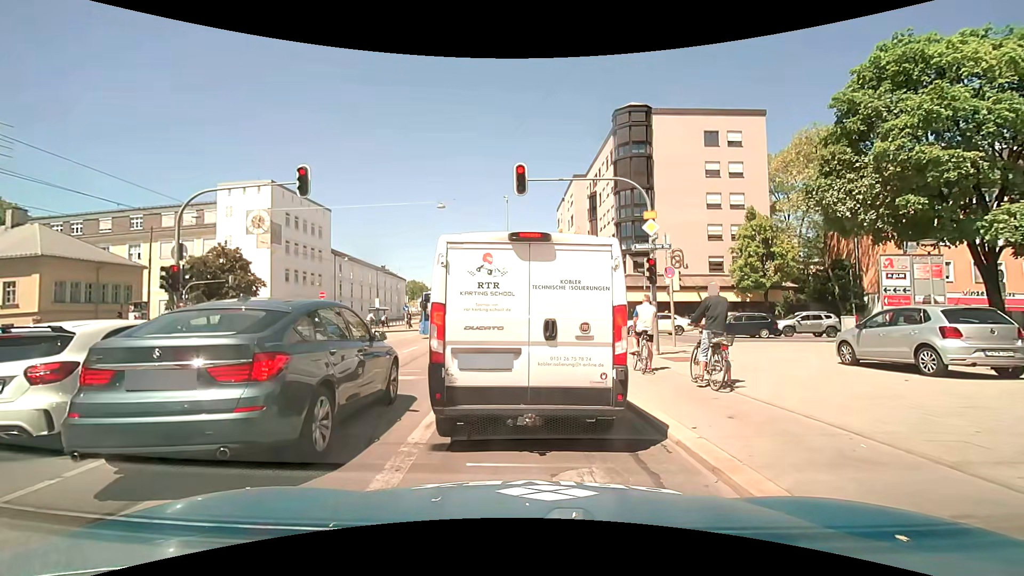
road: primary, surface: asphalt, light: Day
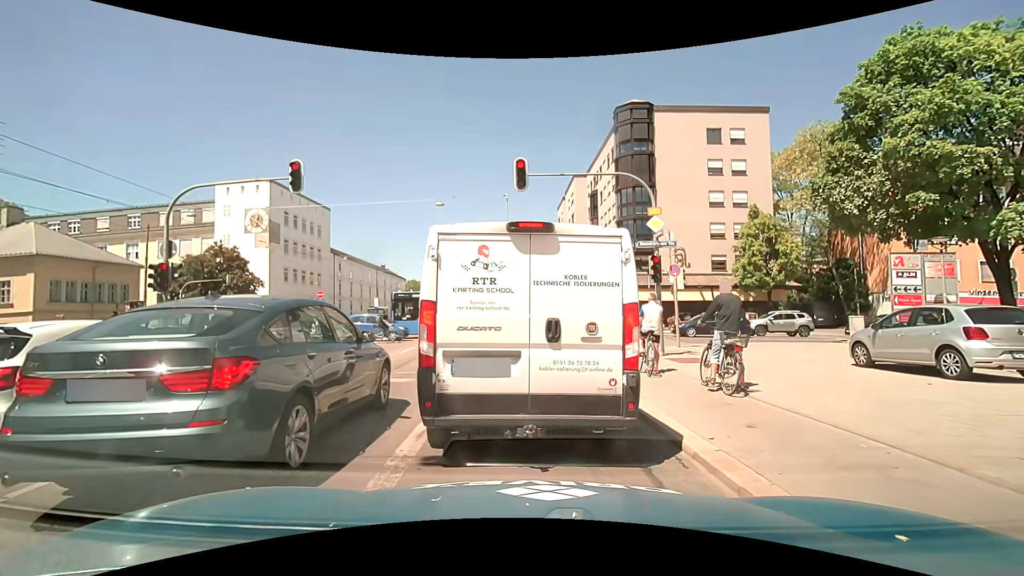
(0.0, +0.5) m; 0°
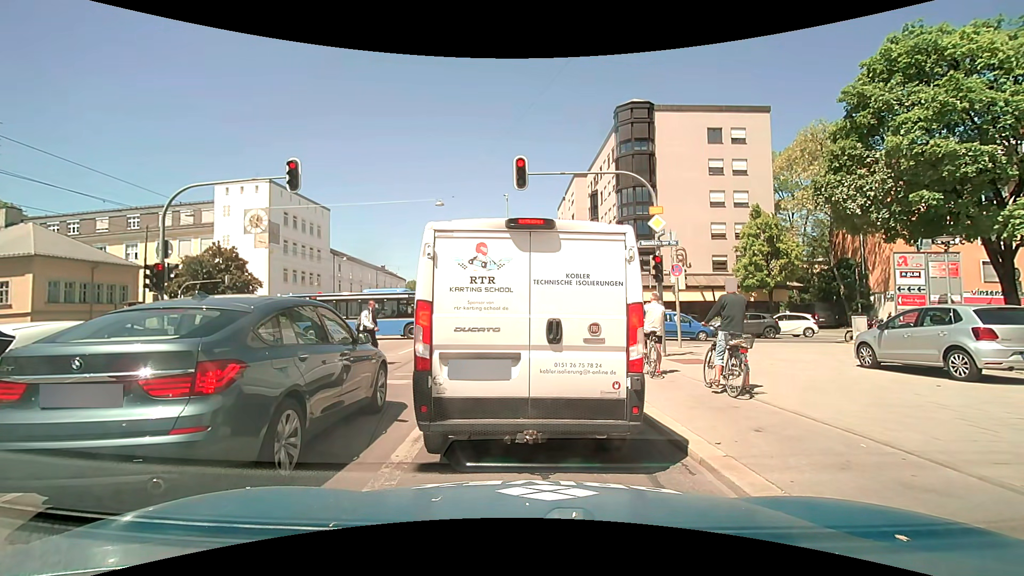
(0.0, +0.3) m; 0°
